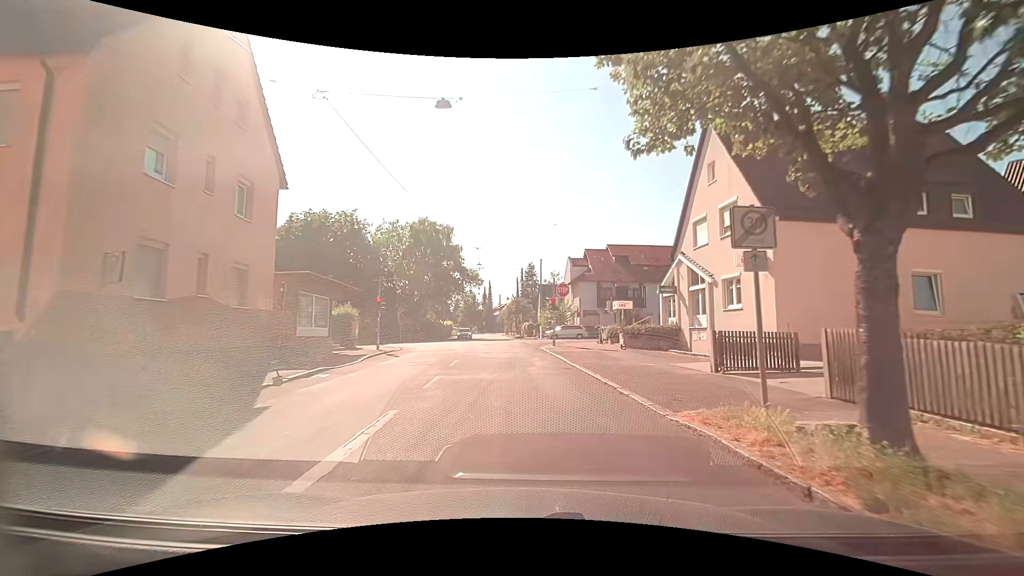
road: residential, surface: asphalt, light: Day
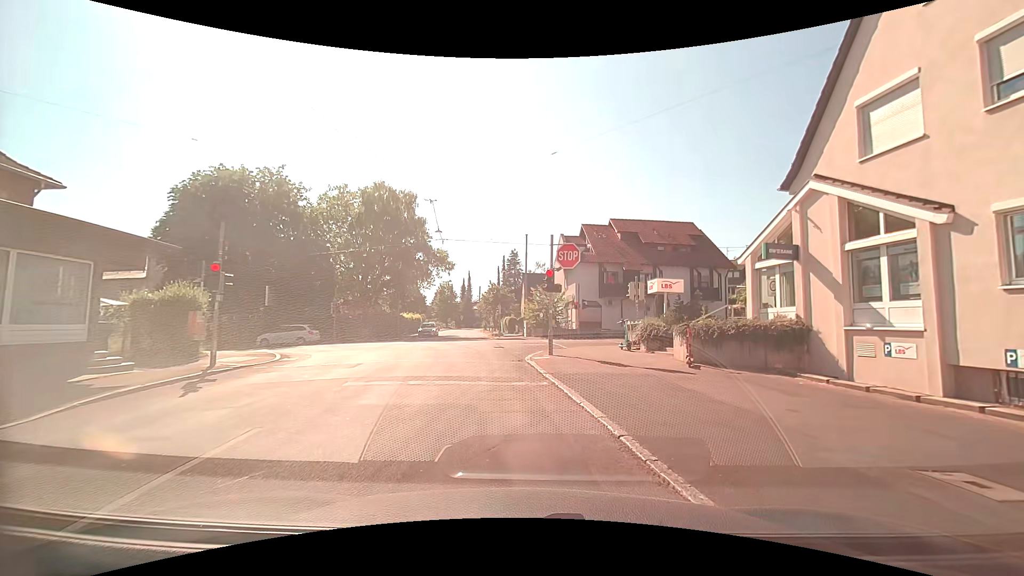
(+0.1, +13.4) m; +3°
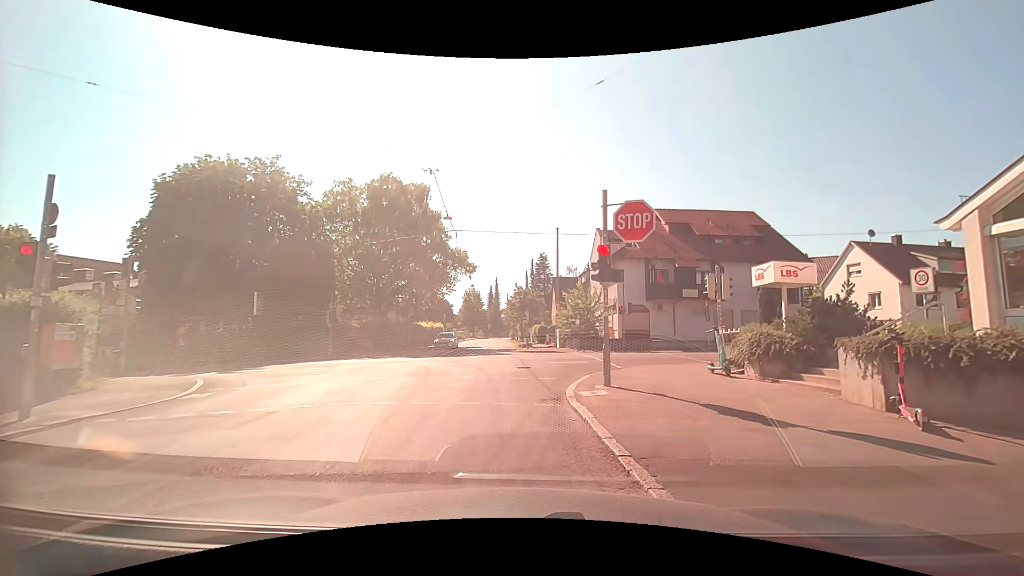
(-0.2, +6.6) m; -4°
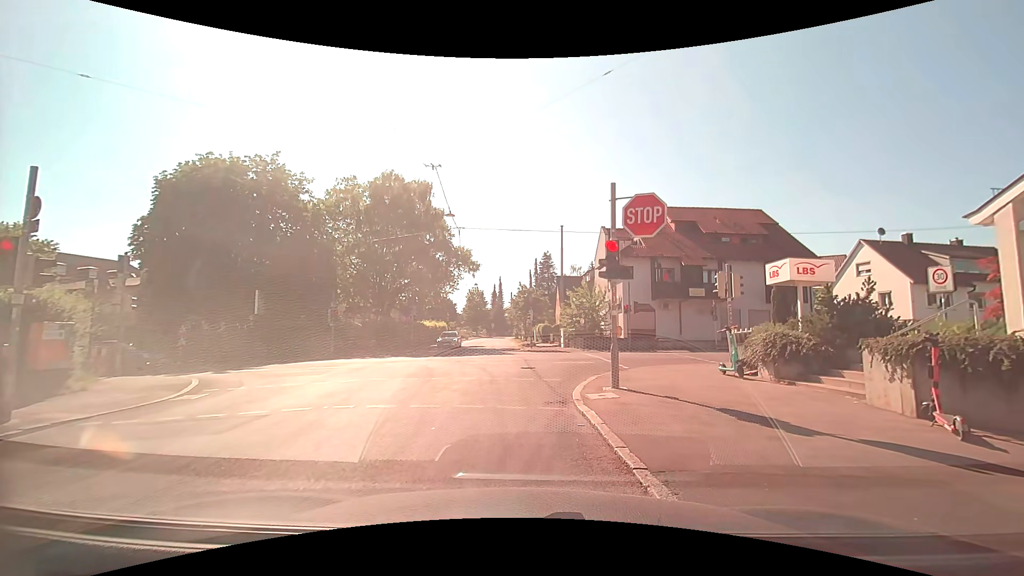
(0.0, +0.4) m; 0°
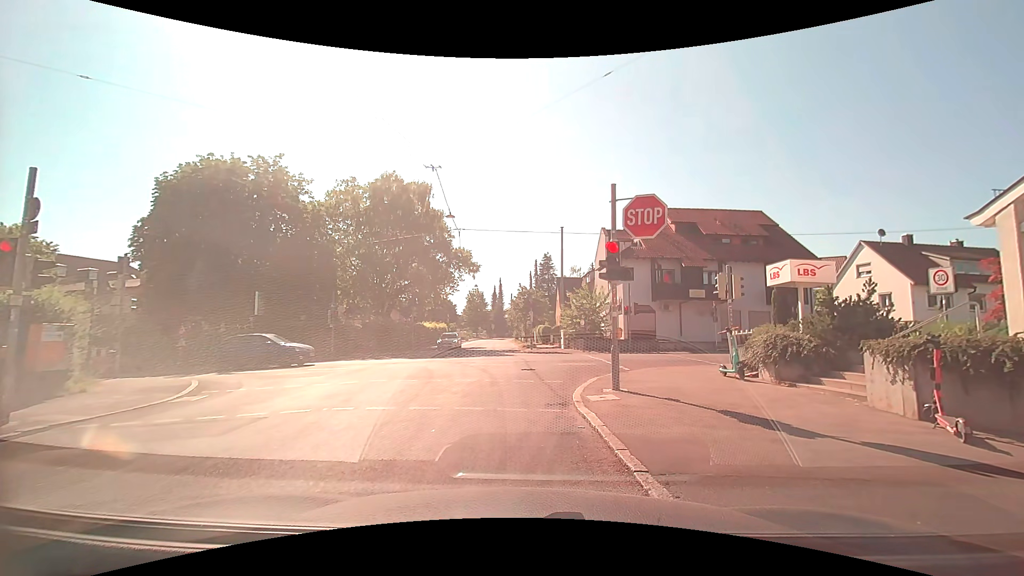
(0.0, +0.1) m; 0°
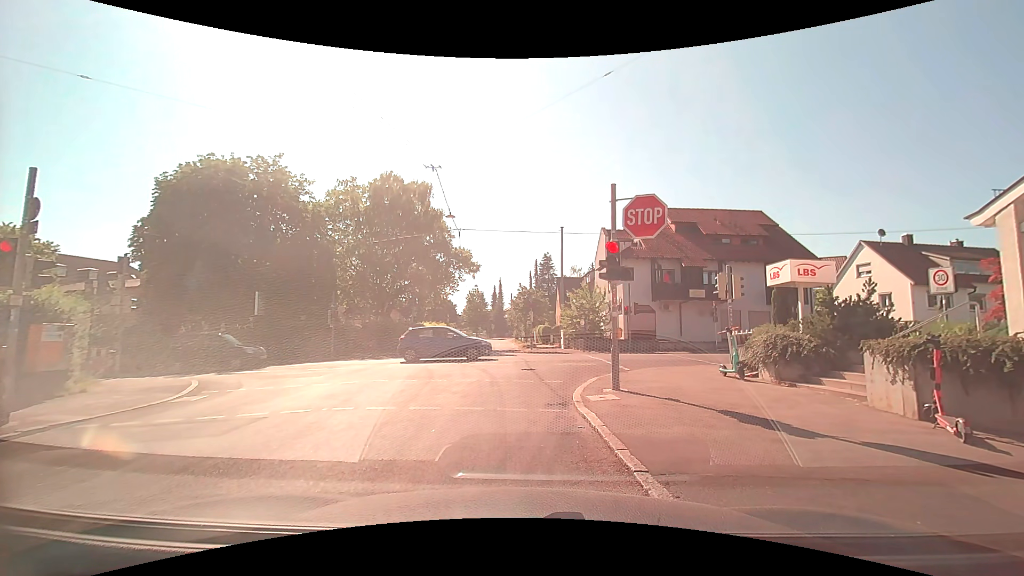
(0.0, 0.0) m; 0°
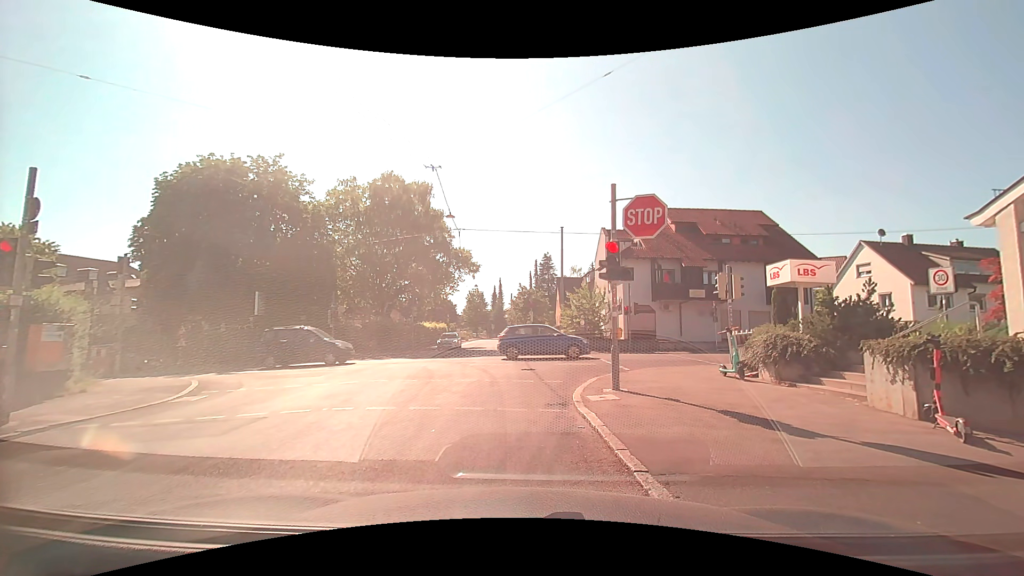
(0.0, 0.0) m; 0°
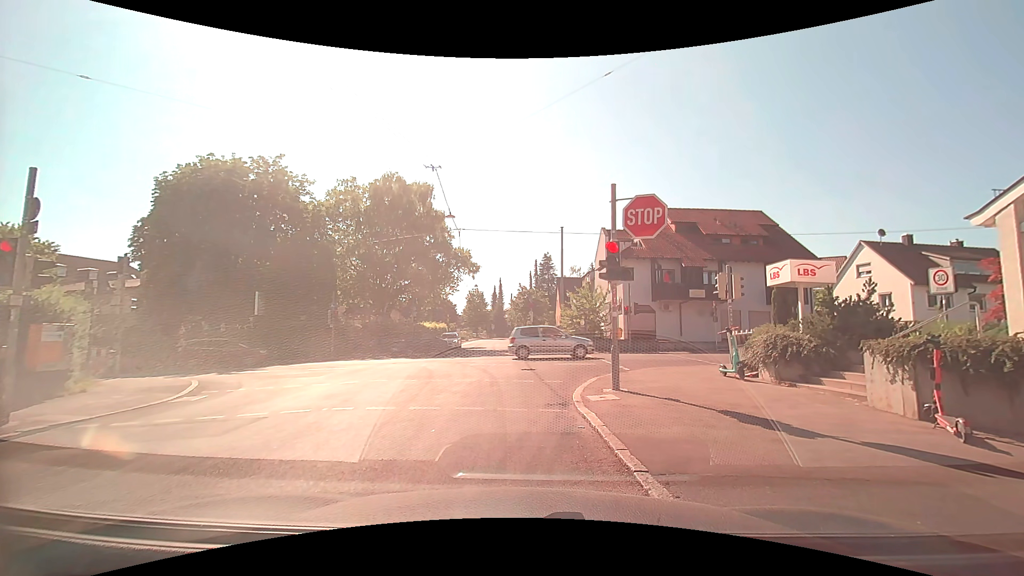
(0.0, 0.0) m; 0°
(-1, +10) (+1, +20) (+9, +25) (+19, +26) (+29, +27) (+38, +29) (+48, +30) (+58, +31) (+68, +32) (+78, +33) m
